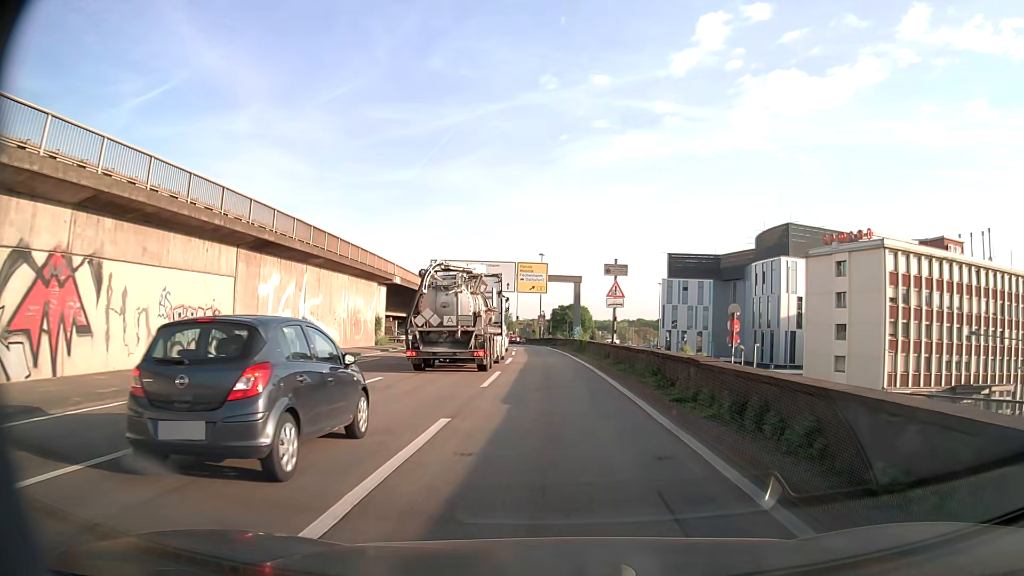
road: motorway_link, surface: asphalt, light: Day
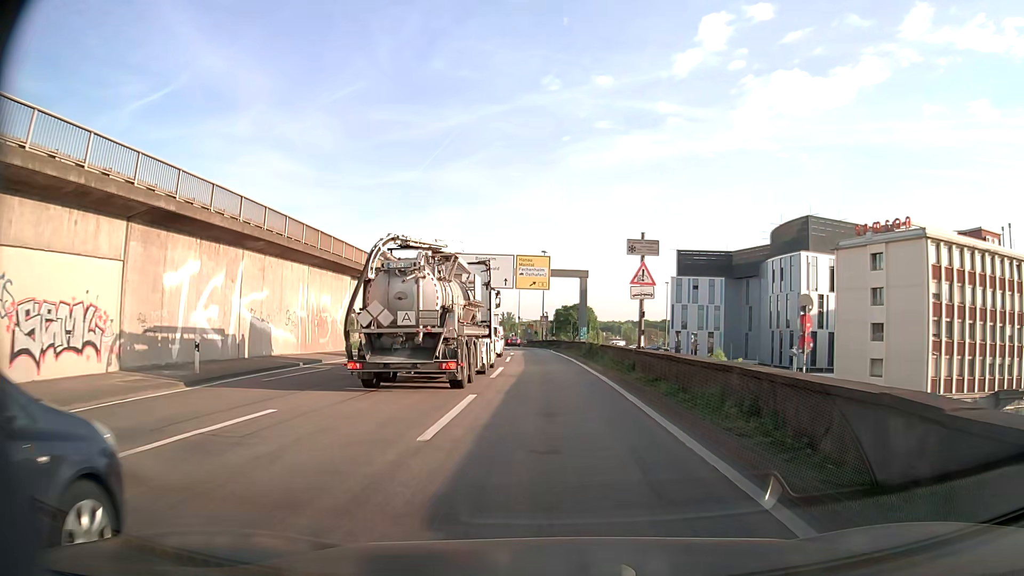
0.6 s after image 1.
(0.0, +7.9) m; 0°
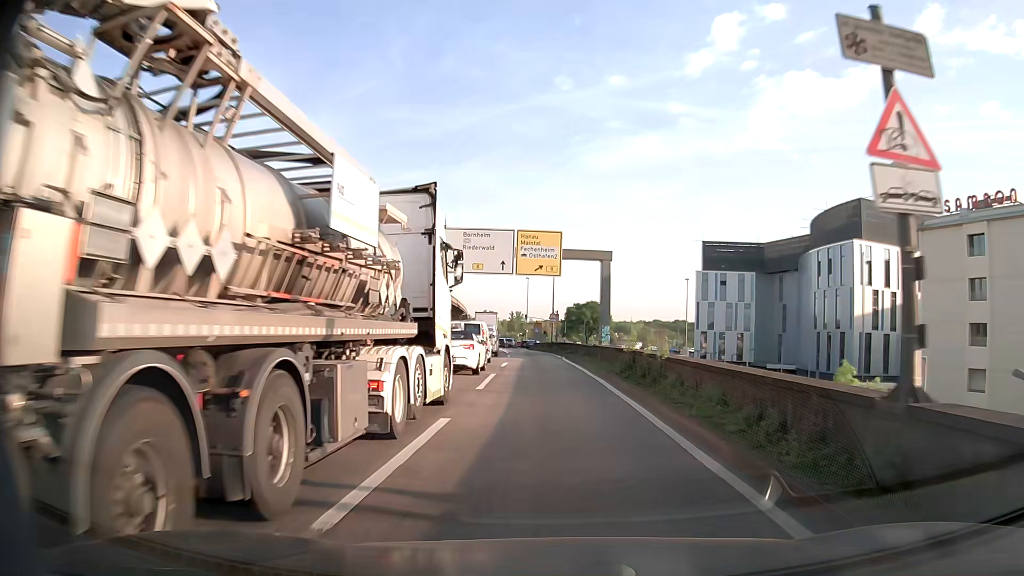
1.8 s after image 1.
(-0.1, +15.5) m; -1°
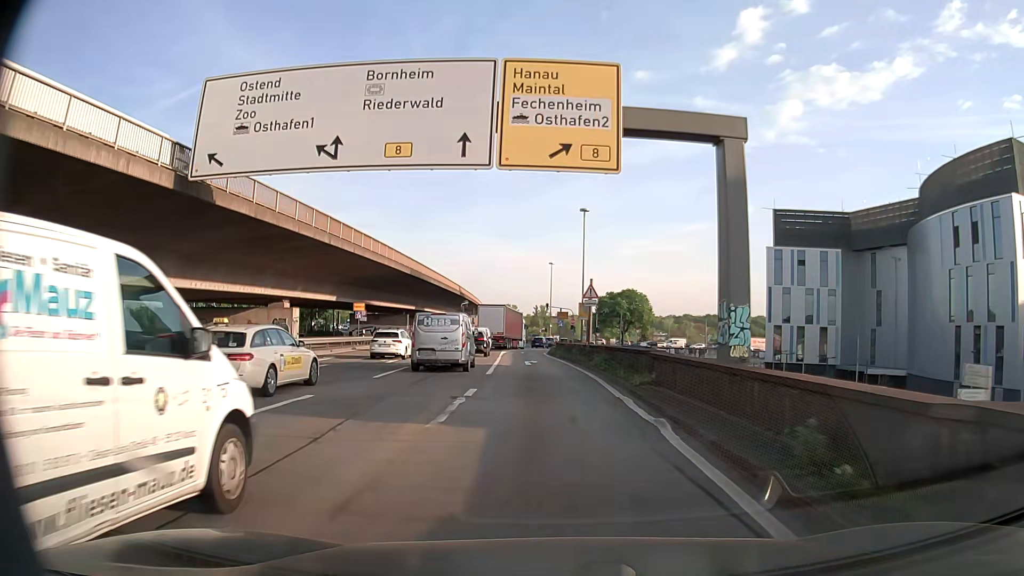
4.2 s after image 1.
(-0.5, +30.5) m; -2°
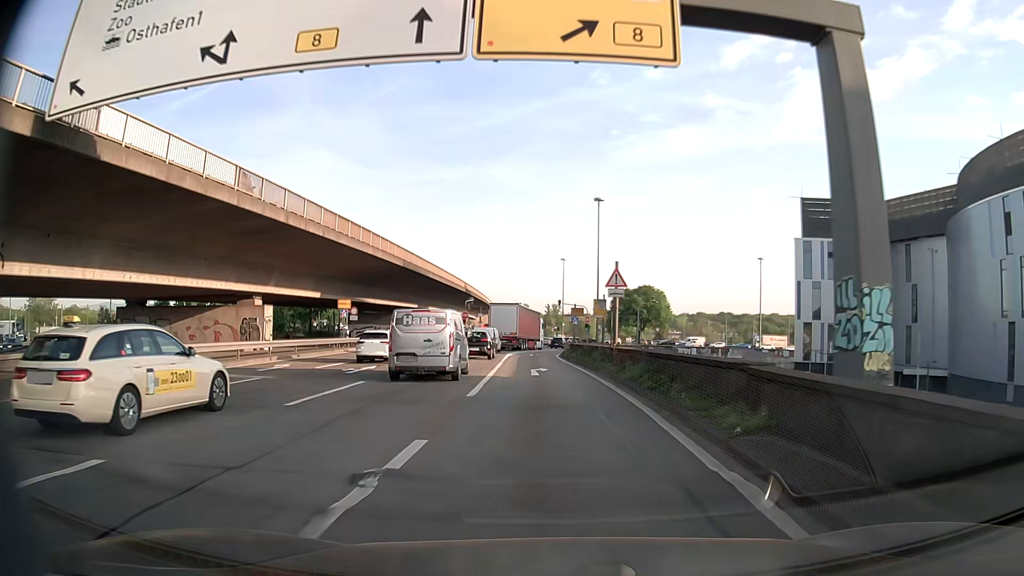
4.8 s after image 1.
(0.0, +7.5) m; -1°
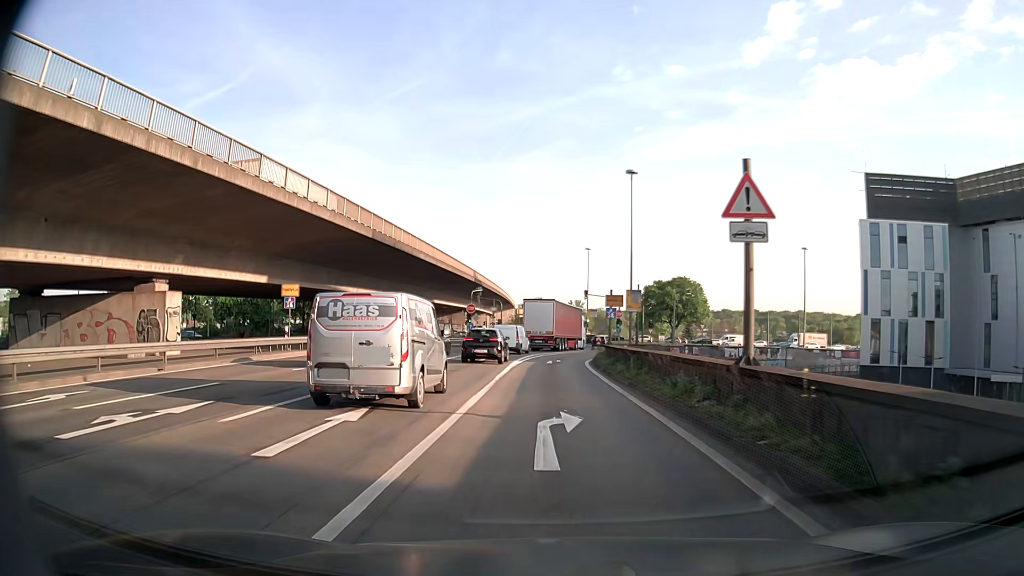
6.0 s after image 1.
(-0.3, +15.0) m; -2°
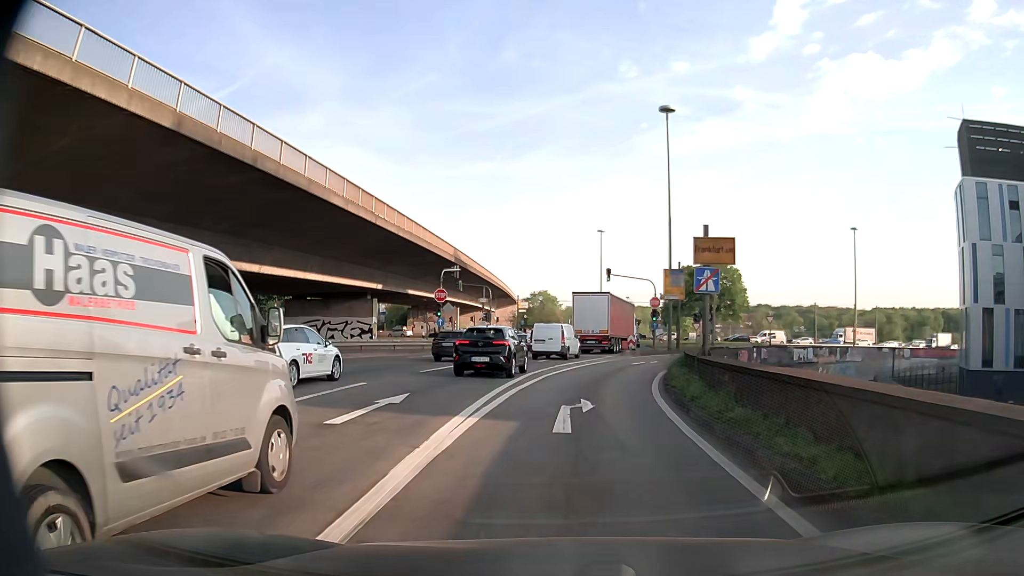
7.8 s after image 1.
(-0.2, +22.2) m; 0°
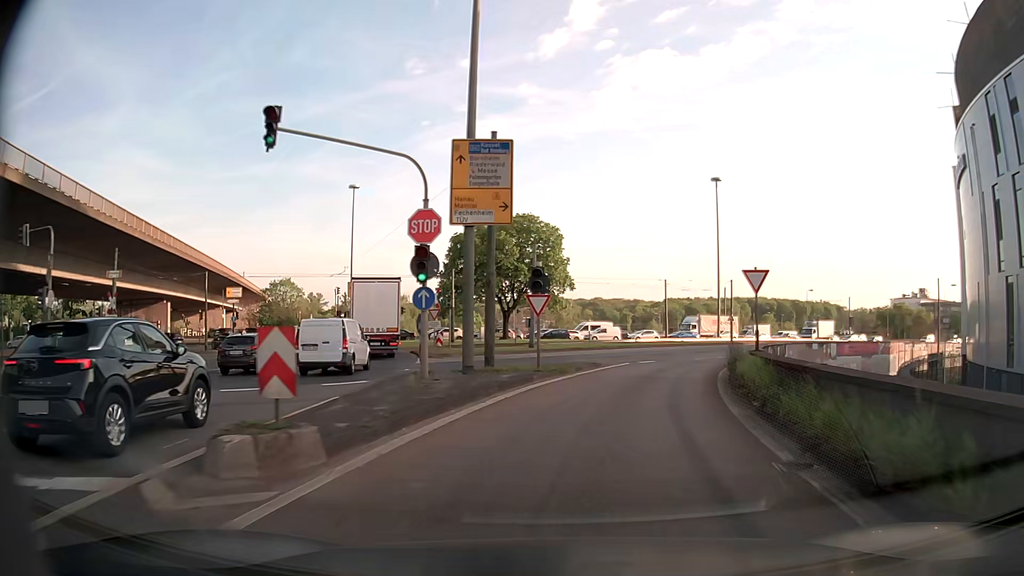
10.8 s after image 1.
(+4.9, +36.4) m; +19°
(+1, +10) (+2, +20) (+5, +29) (+8, +39) (+13, +48) (+19, +56) (+25, +64) (+32, +71) (+40, +77) (+47, +83) m
